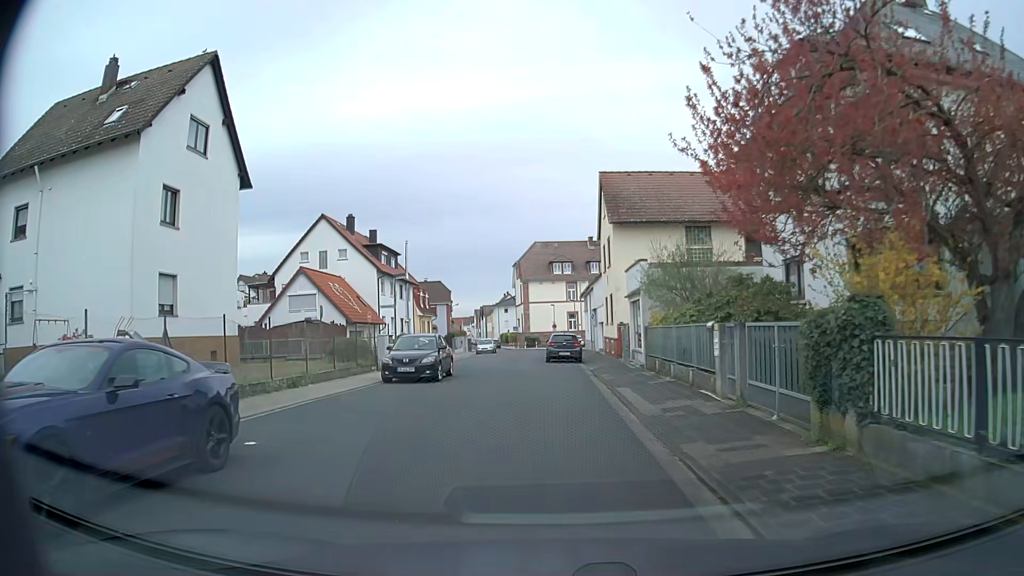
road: residential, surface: asphalt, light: Day
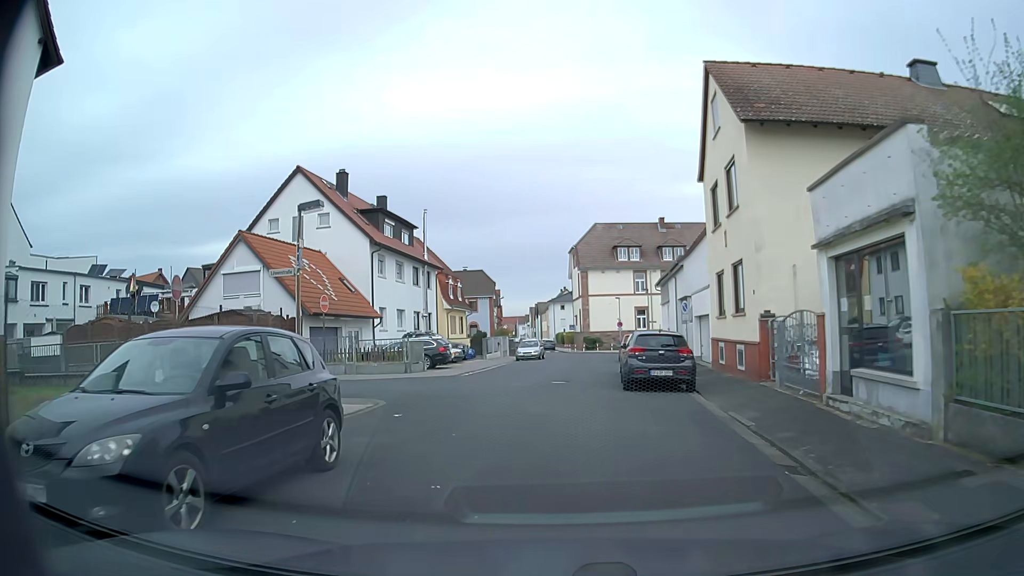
(-0.5, +16.4) m; -5°
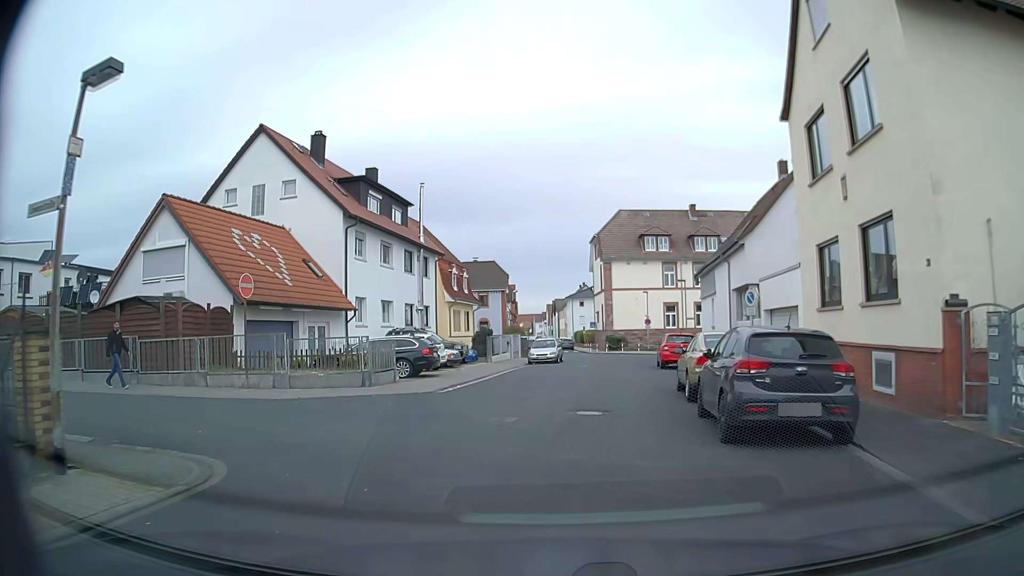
(-0.1, +8.0) m; -1°
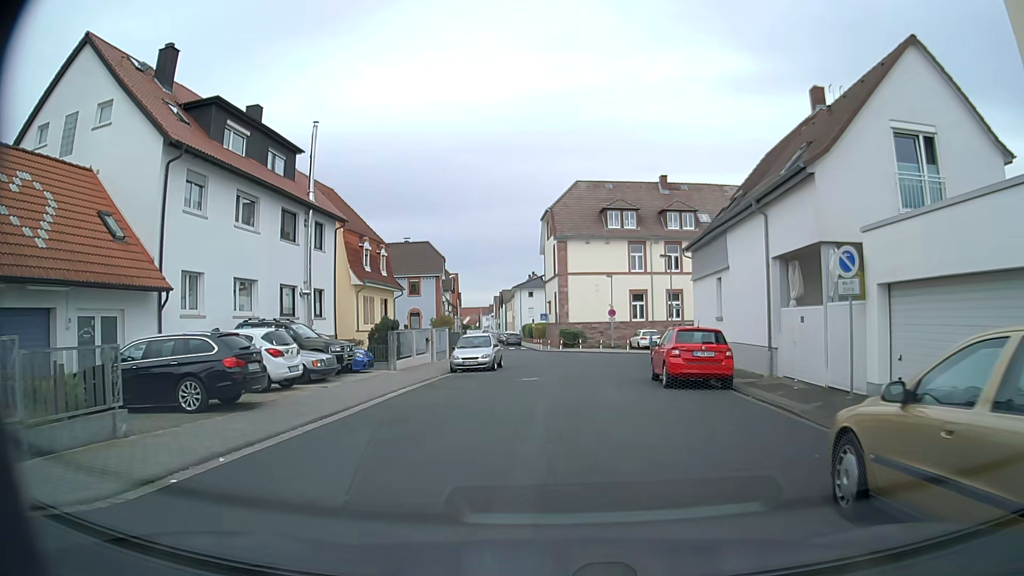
(+0.3, +11.7) m; +3°
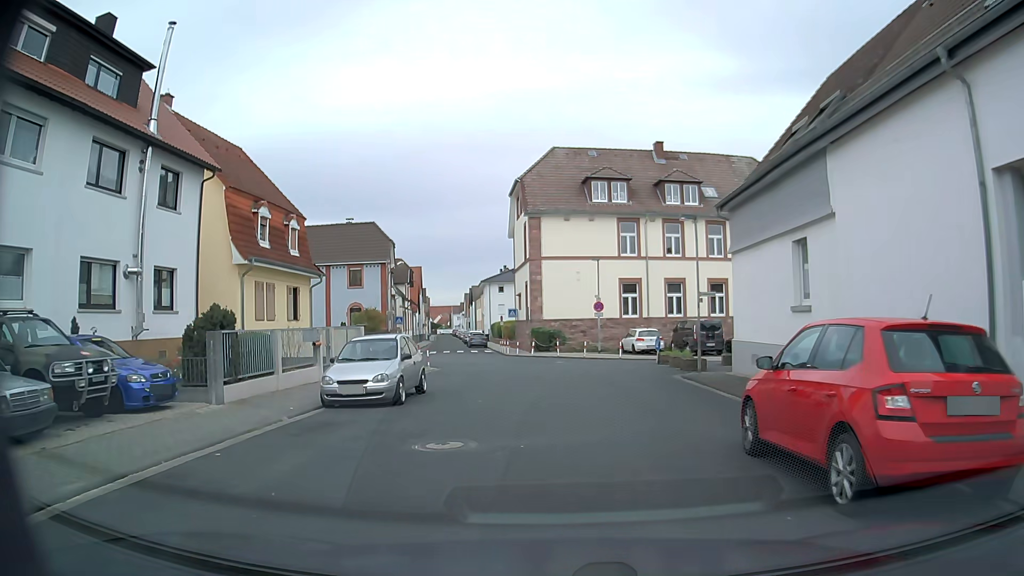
(+0.5, +11.4) m; +3°
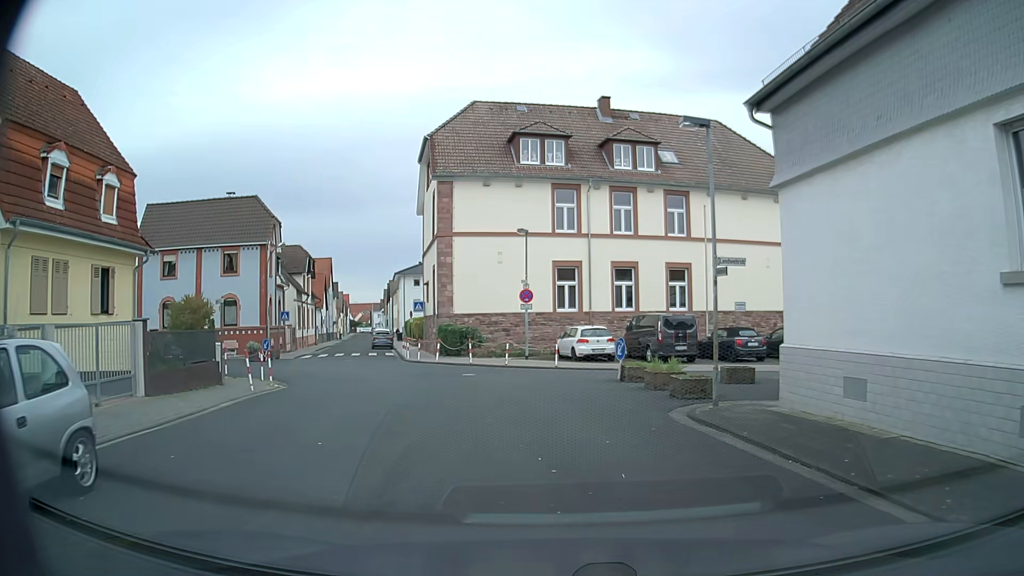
(+0.4, +10.1) m; +6°
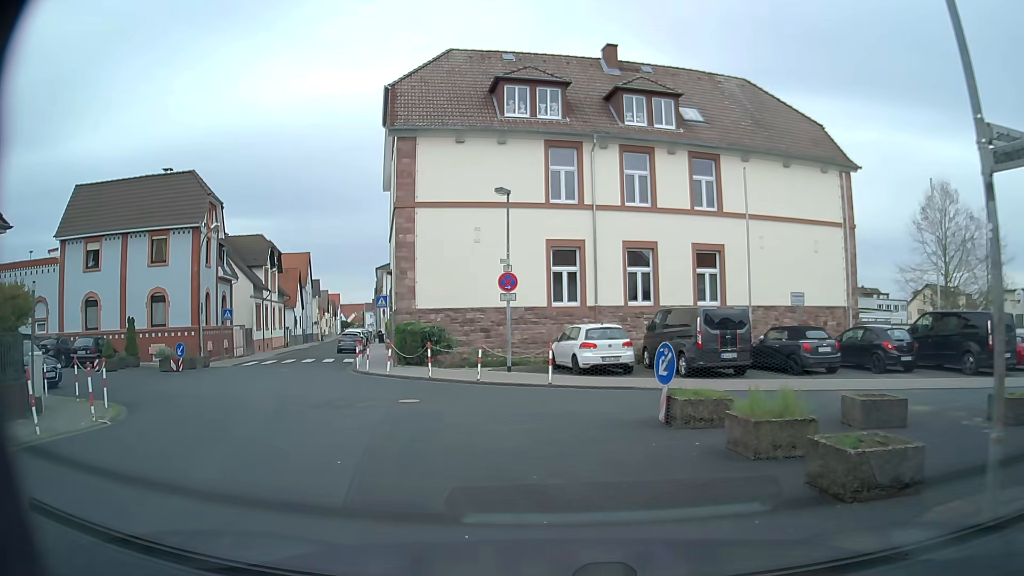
(+0.2, +8.1) m; +1°
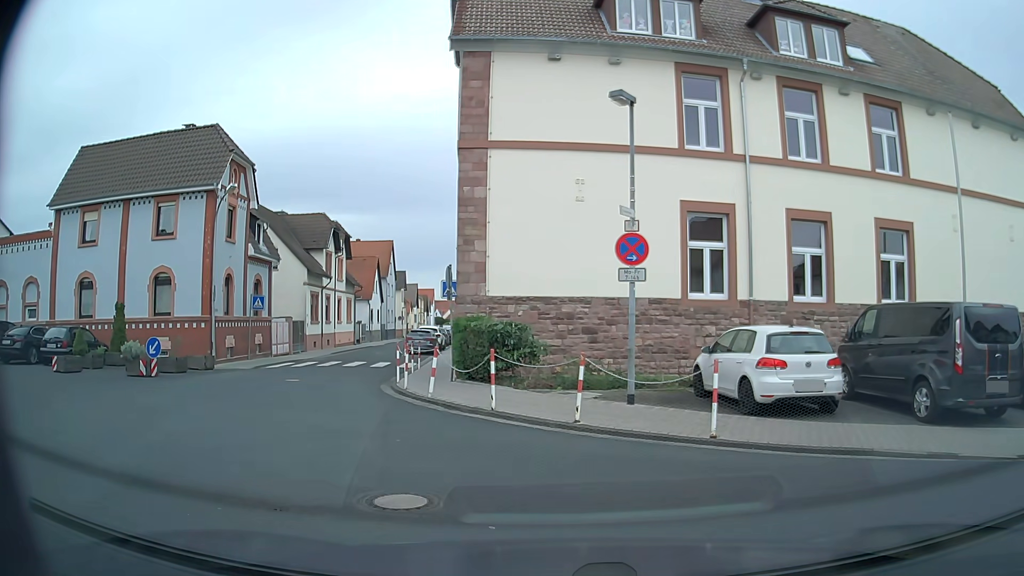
(-0.7, +8.2) m; -9°
